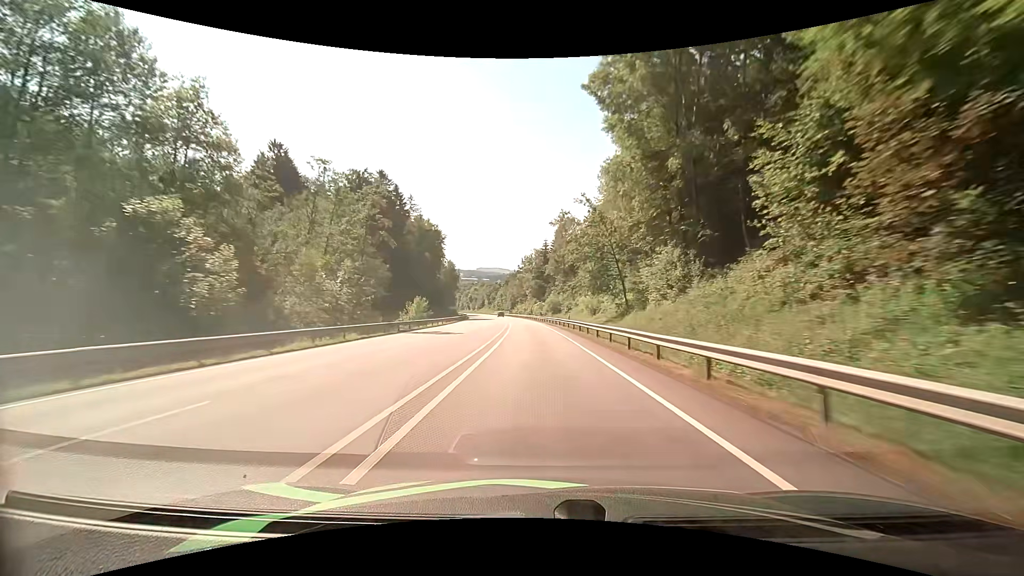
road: primary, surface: asphalt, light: Day
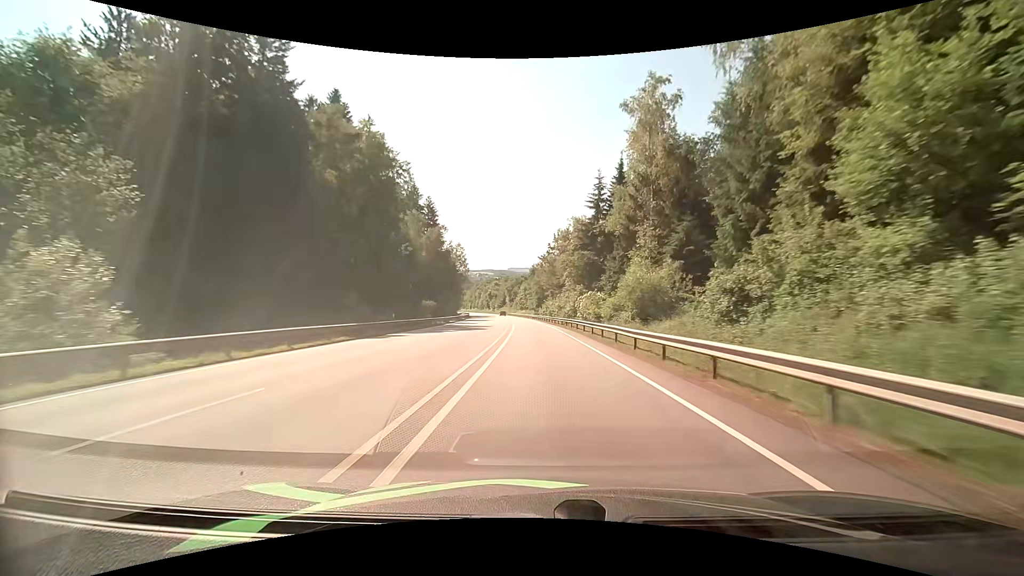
(-2.1, +59.8) m; -4°
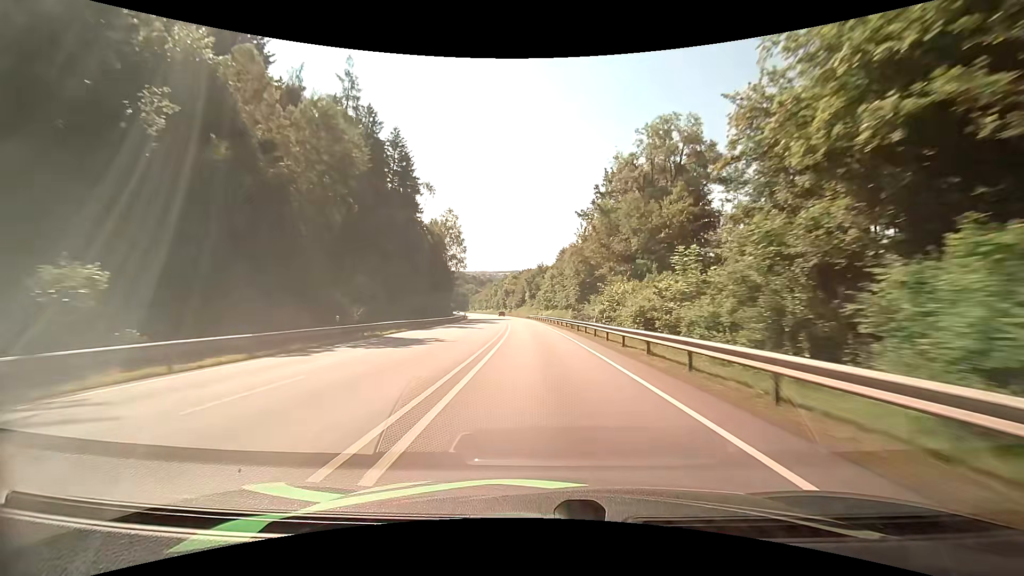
(-1.3, +58.7) m; -3°
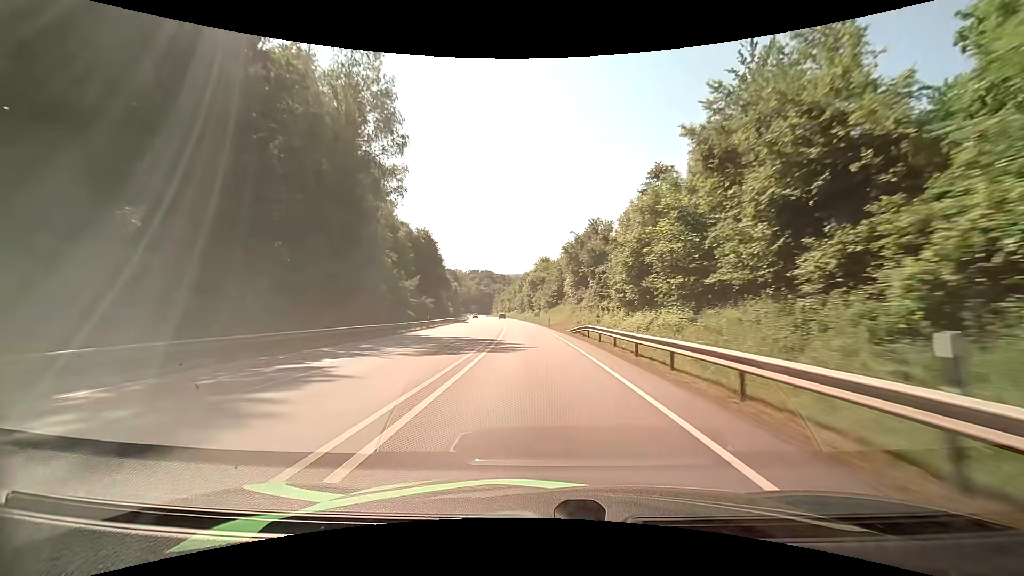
(-2.3, +71.2) m; -4°
(0, +10) (0, +20) (-1, +30) (-1, +40) (-1, +50) (-2, +60) (-3, +70) (-4, +80) (-5, +90) (-6, +100) m
